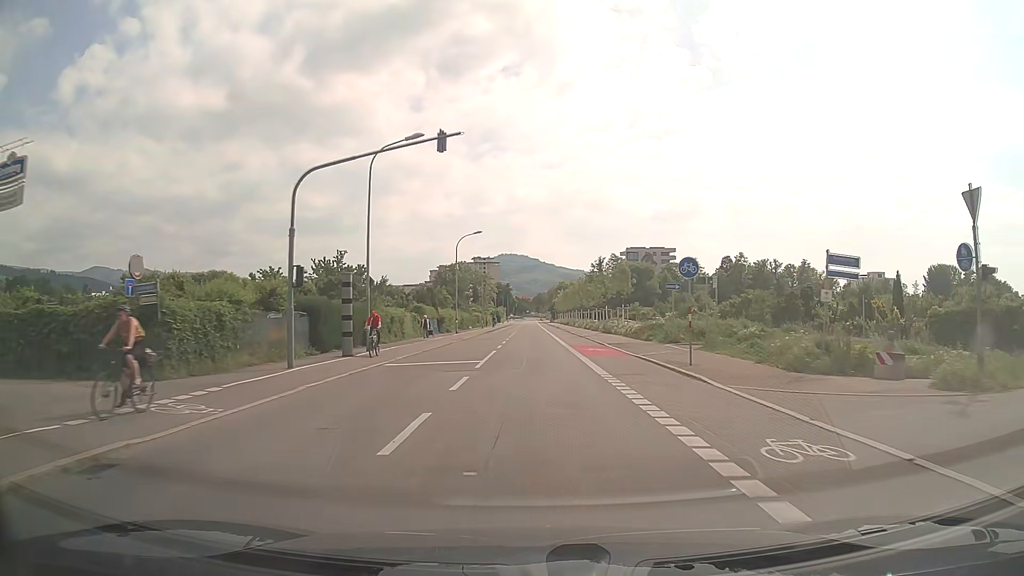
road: secondary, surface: asphalt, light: Day
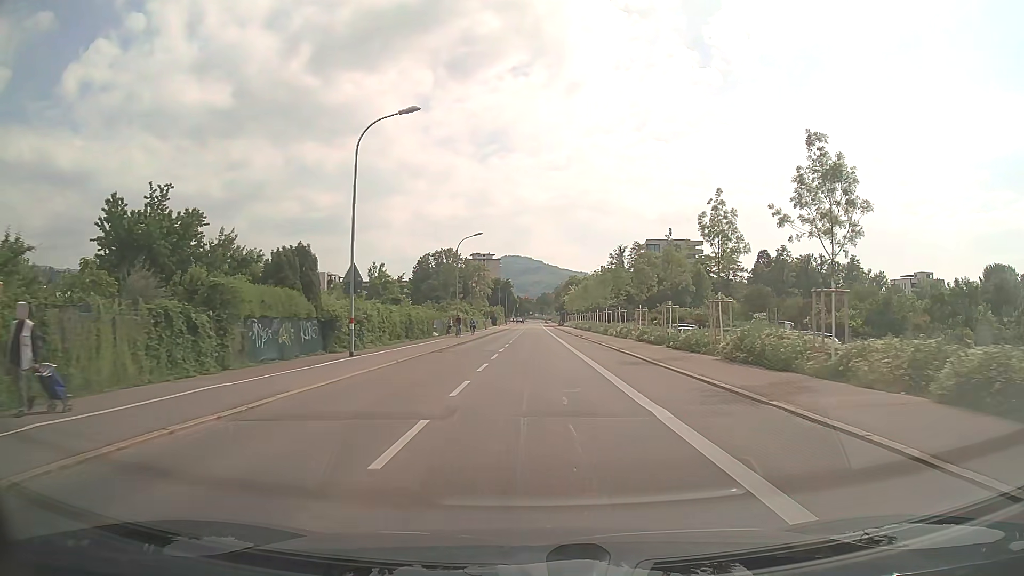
(-0.2, +37.5) m; 0°
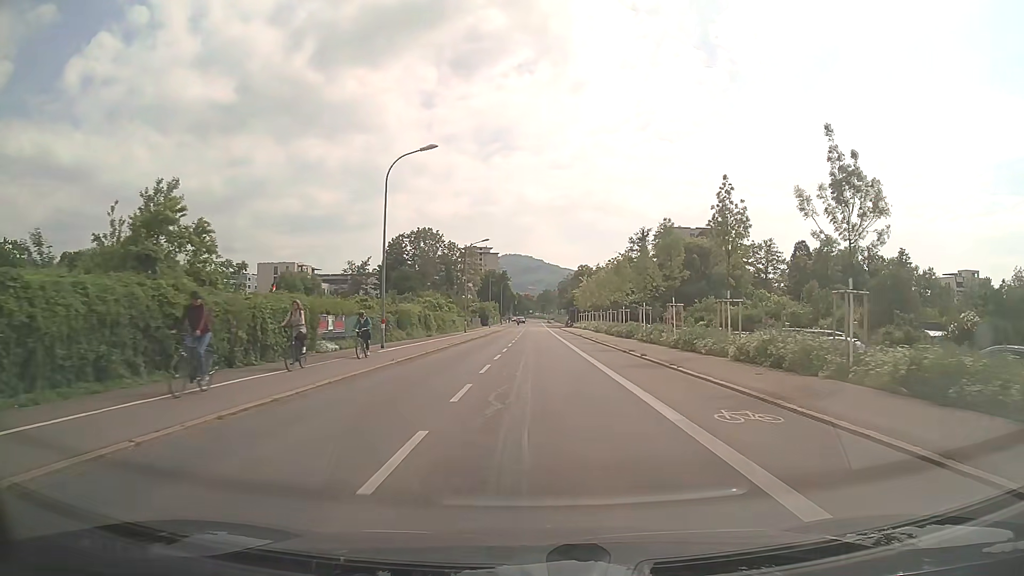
(0.0, +31.0) m; 0°
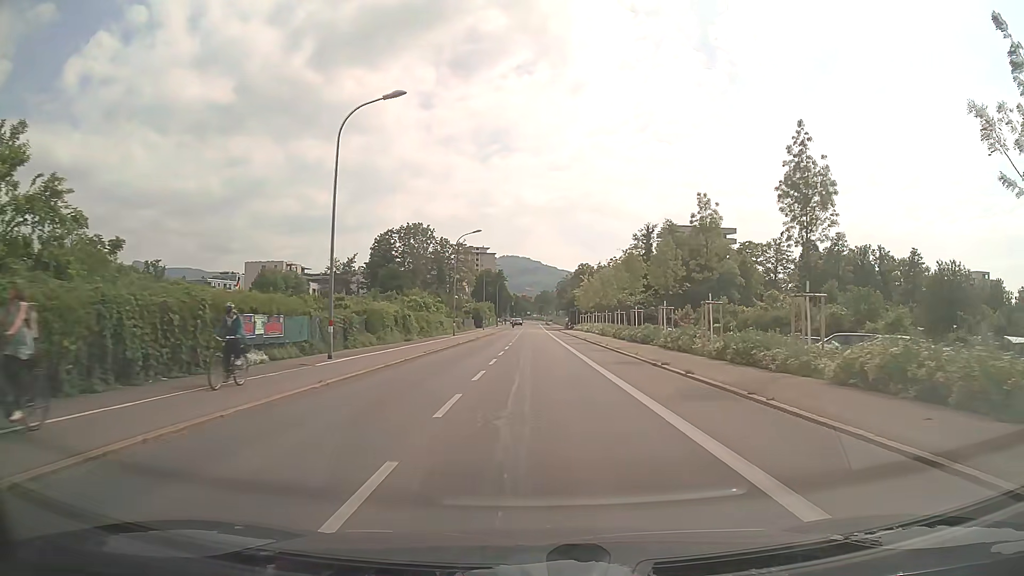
(0.0, +7.8) m; 0°
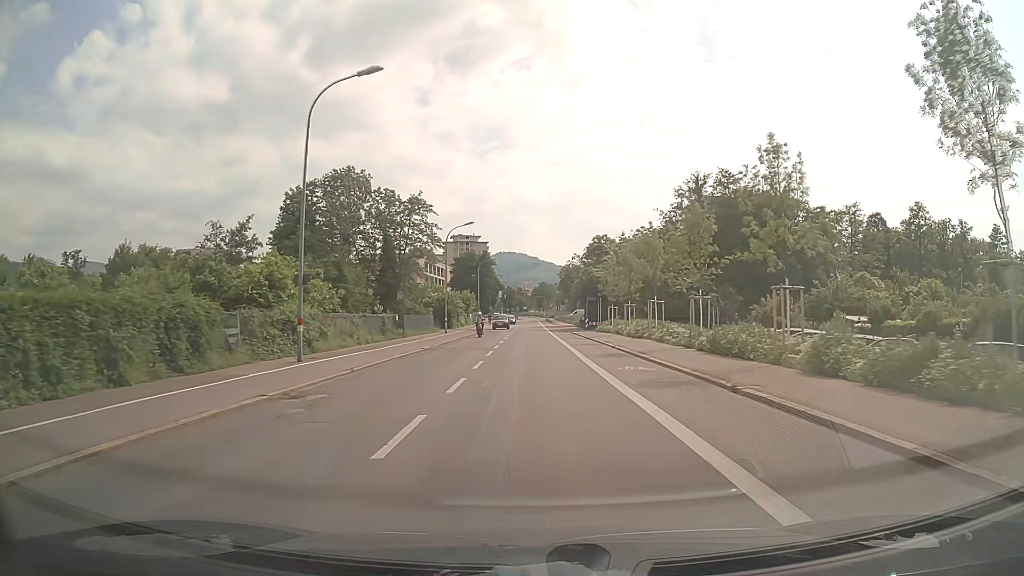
(+0.2, +39.1) m; 0°
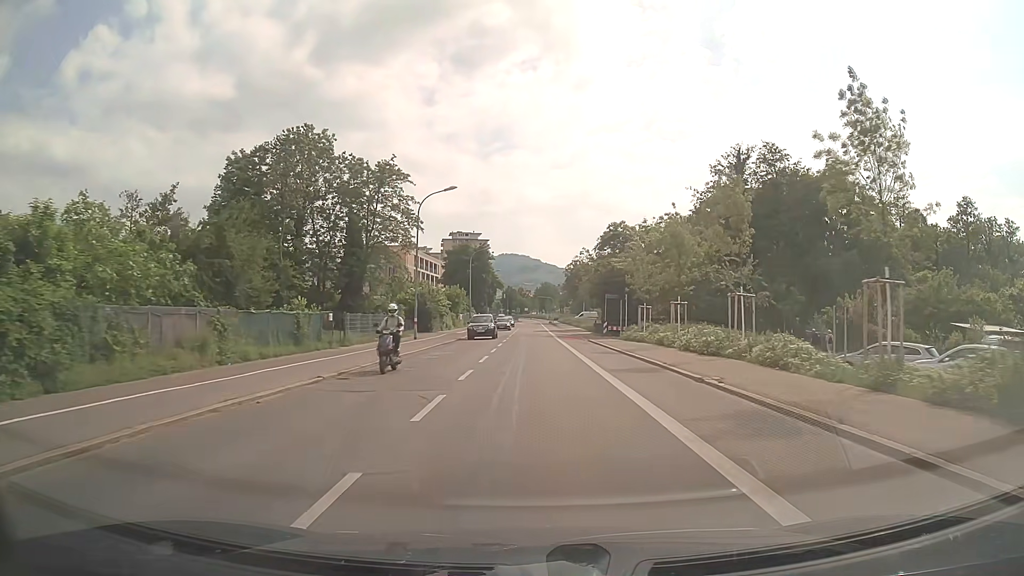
(0.0, +15.7) m; 0°
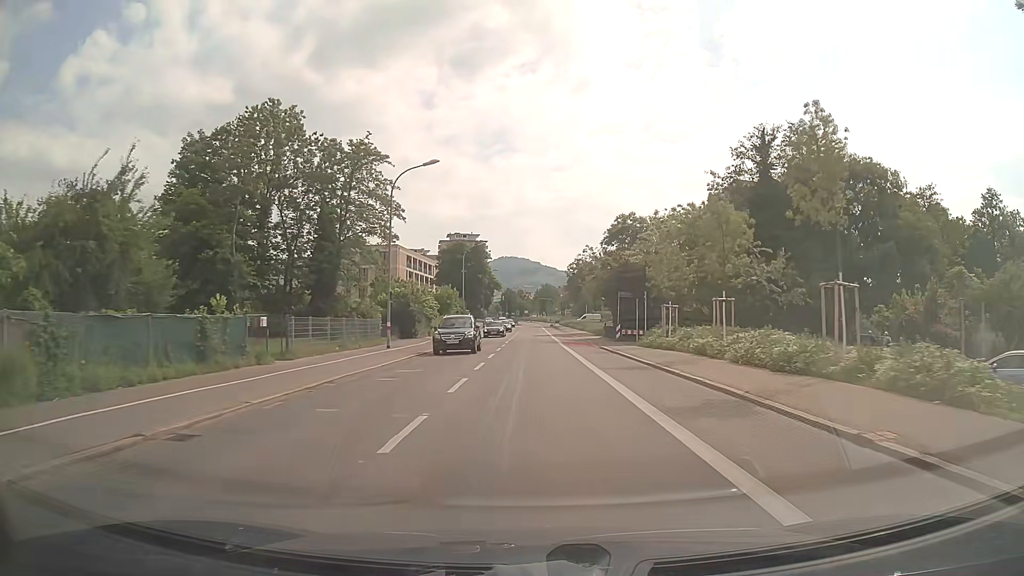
(0.0, +7.9) m; 0°
